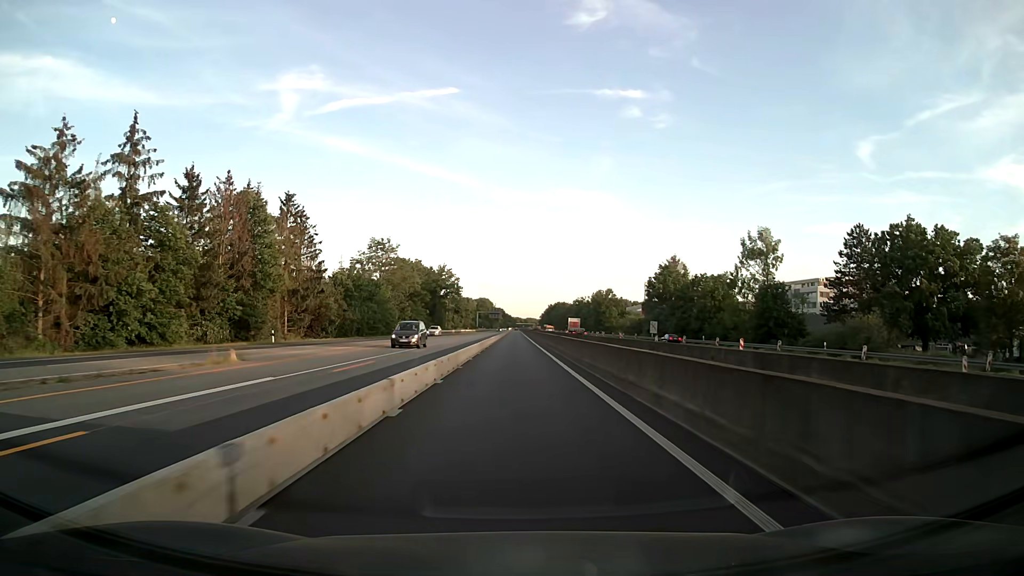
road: motorway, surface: asphalt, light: Day
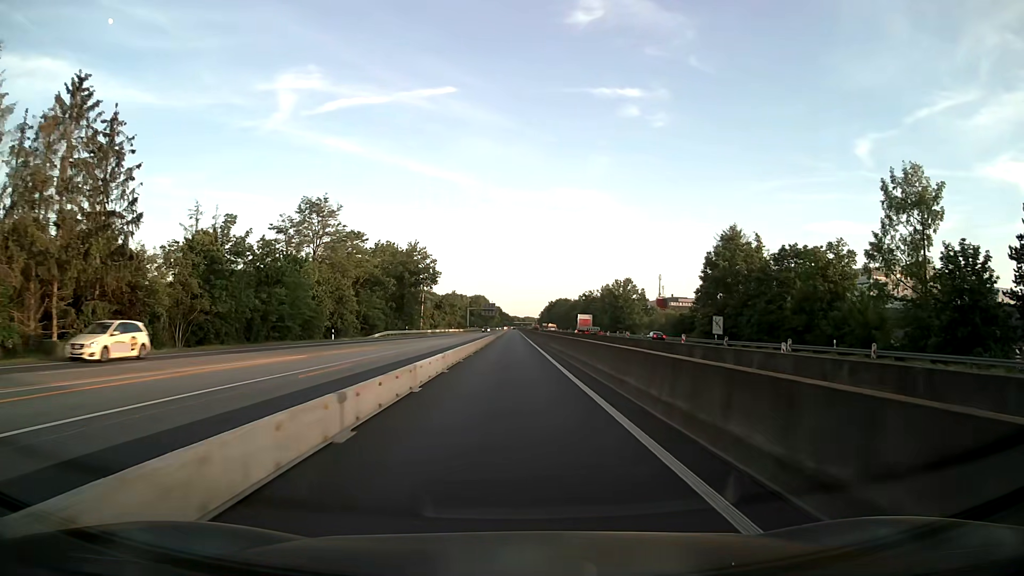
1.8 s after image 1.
(+0.1, +38.5) m; 0°
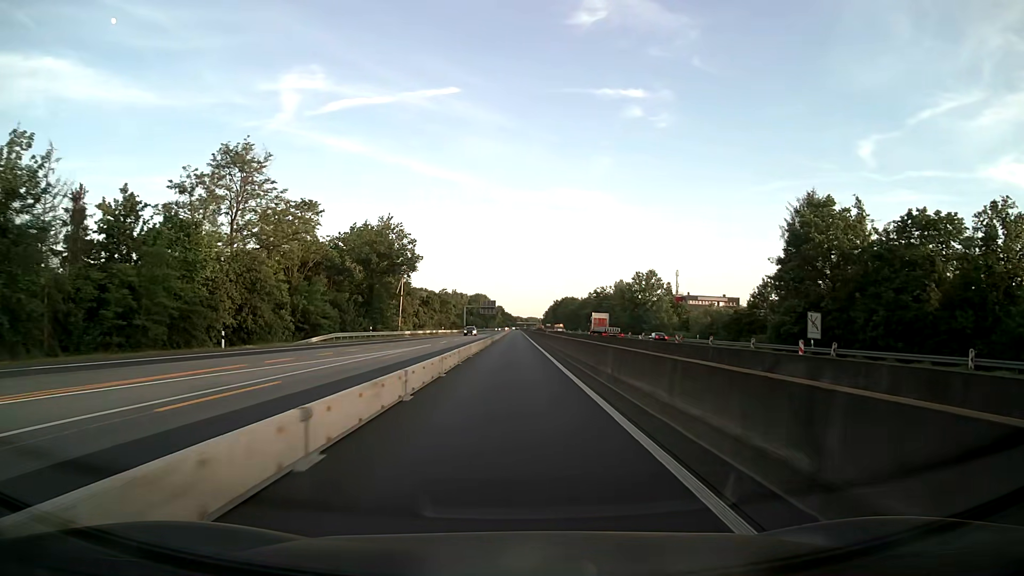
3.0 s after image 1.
(0.0, +25.7) m; 0°
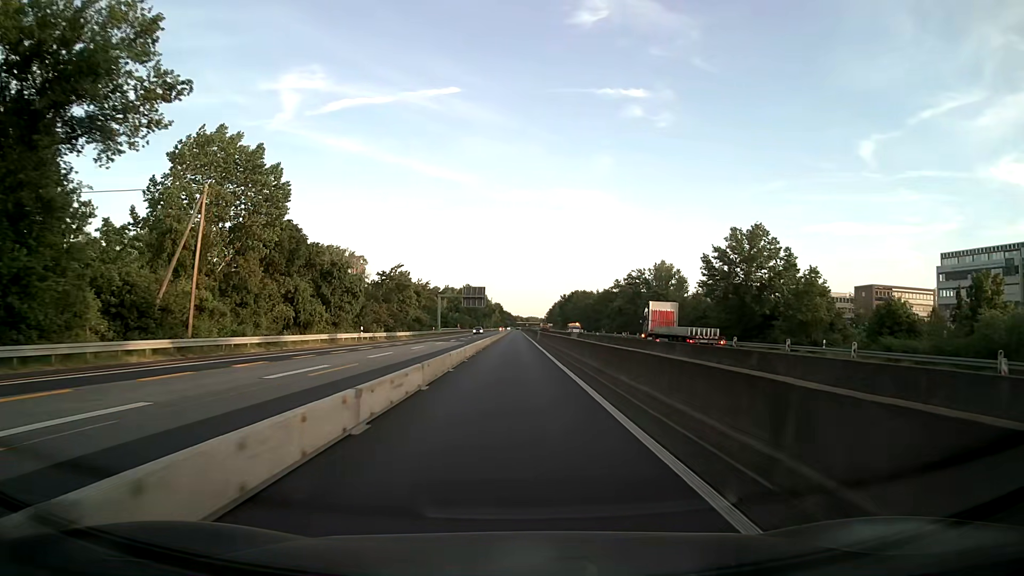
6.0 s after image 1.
(0.0, +64.2) m; 0°
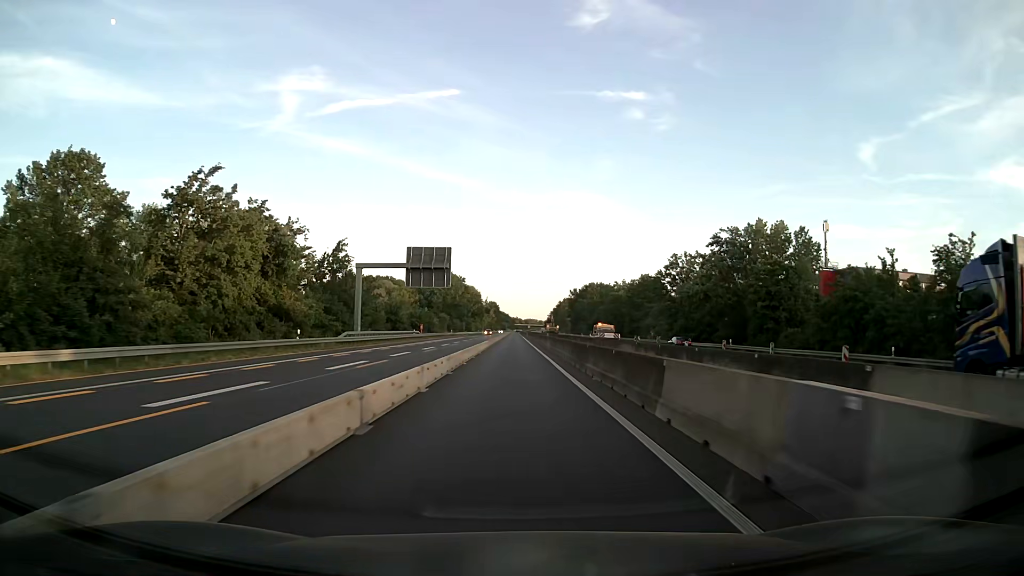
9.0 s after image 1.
(+0.1, +66.4) m; 0°
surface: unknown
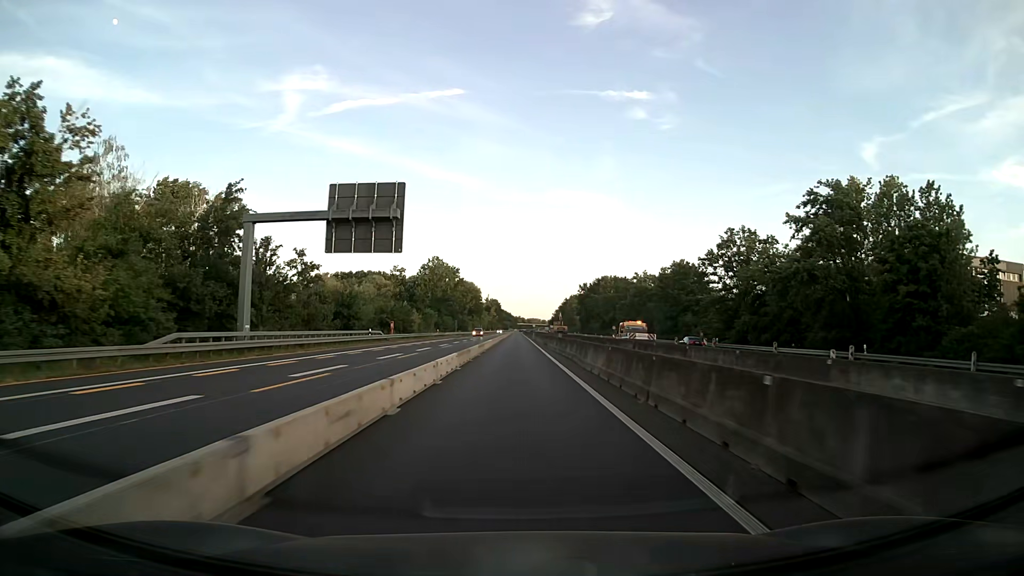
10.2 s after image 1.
(0.0, +28.4) m; 0°
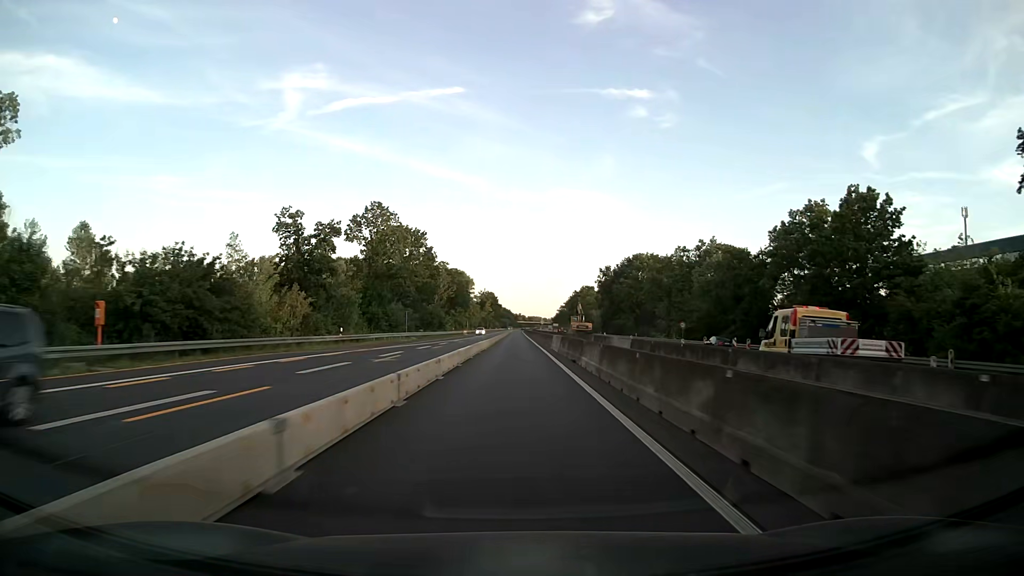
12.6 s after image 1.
(+0.2, +59.6) m; 0°
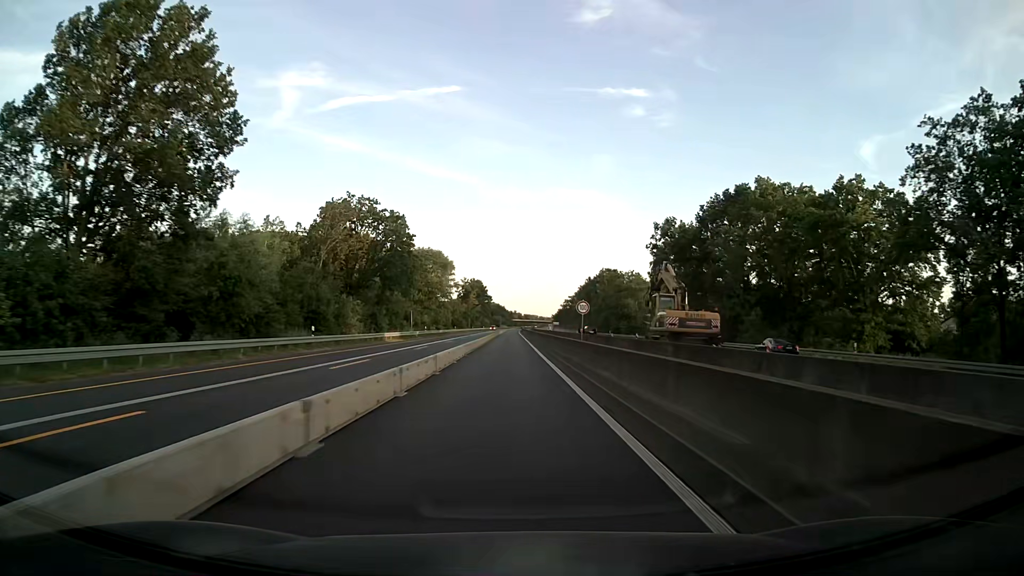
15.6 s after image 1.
(+0.3, +77.0) m; 0°
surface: asphalt
(0, +10) (0, +20) (0, +30) (0, +40) (0, +50) (0, +60) (0, +70) (0, +80) (0, +90) (0, +100) m
